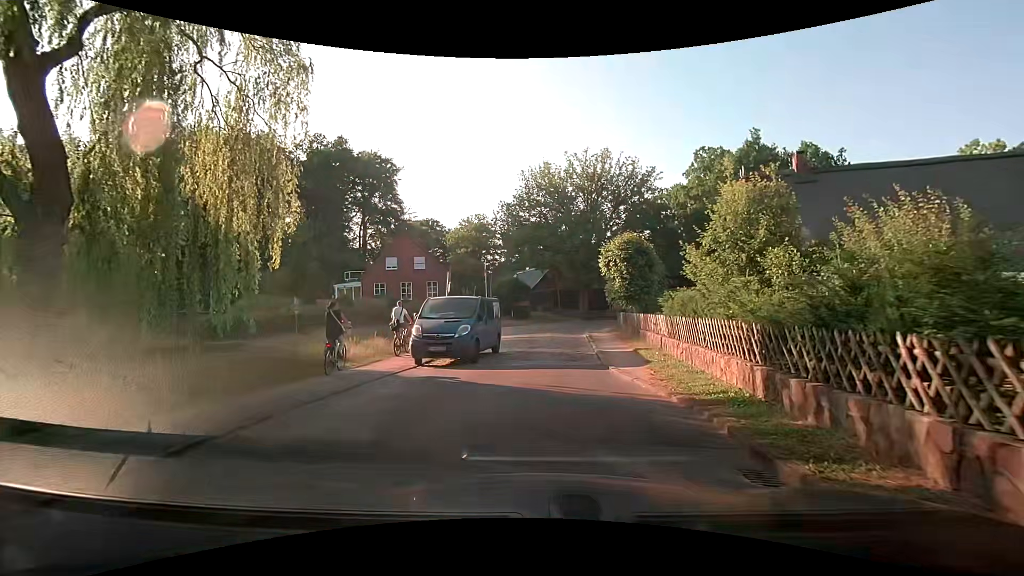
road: residential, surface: asphalt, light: Day
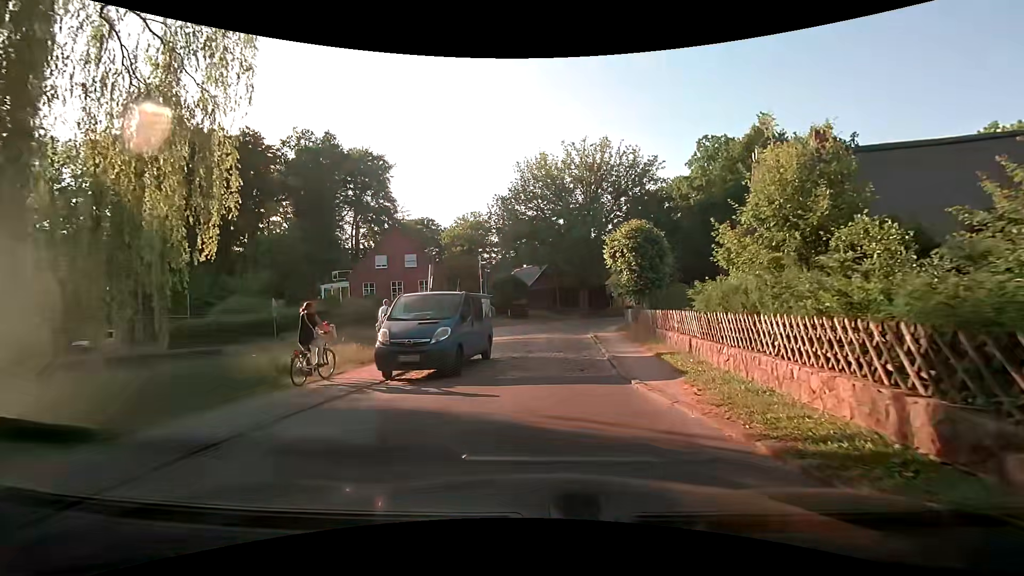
(-0.1, +2.9) m; 0°
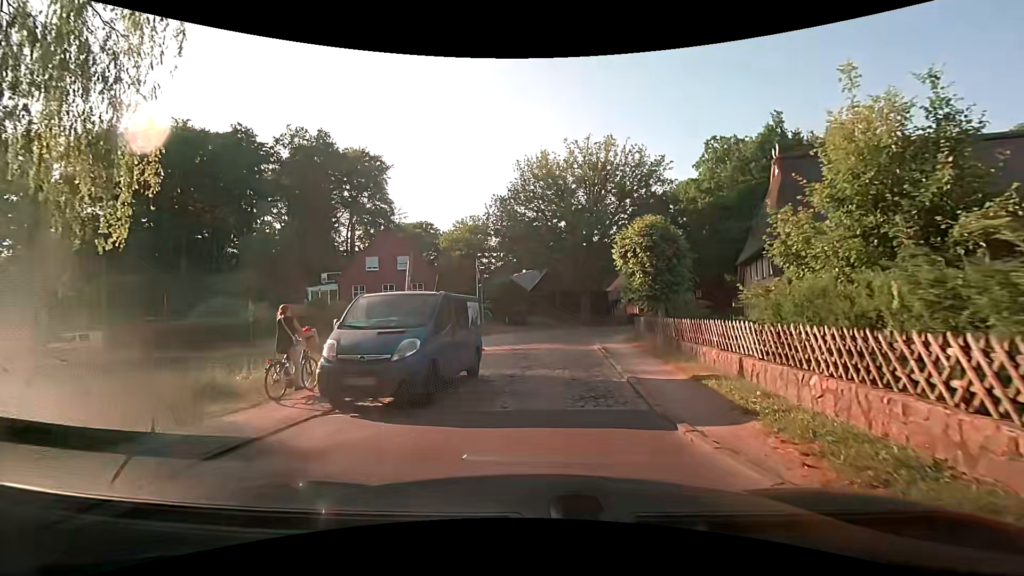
(-0.1, +2.9) m; -2°
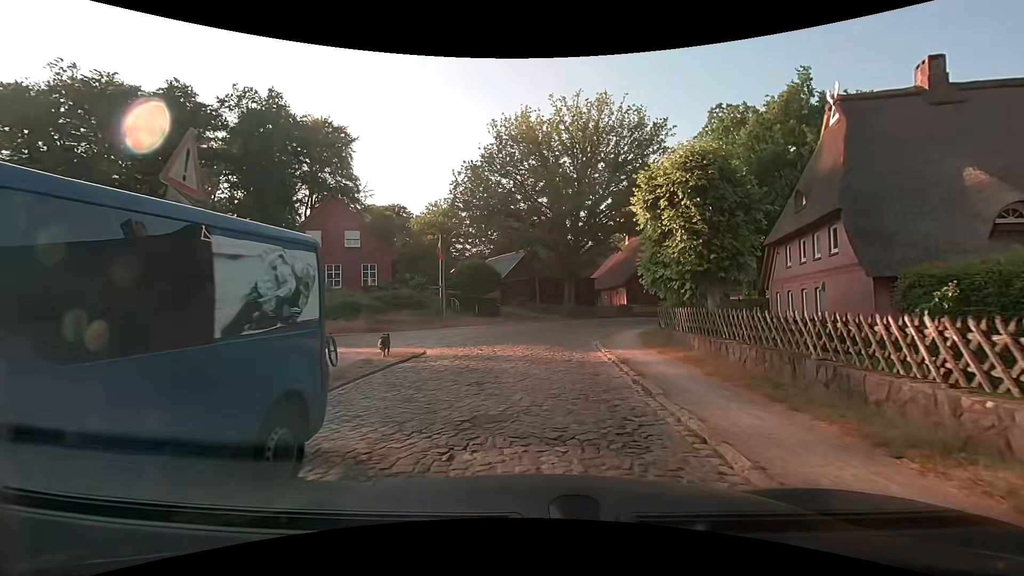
(+0.2, +8.3) m; +3°
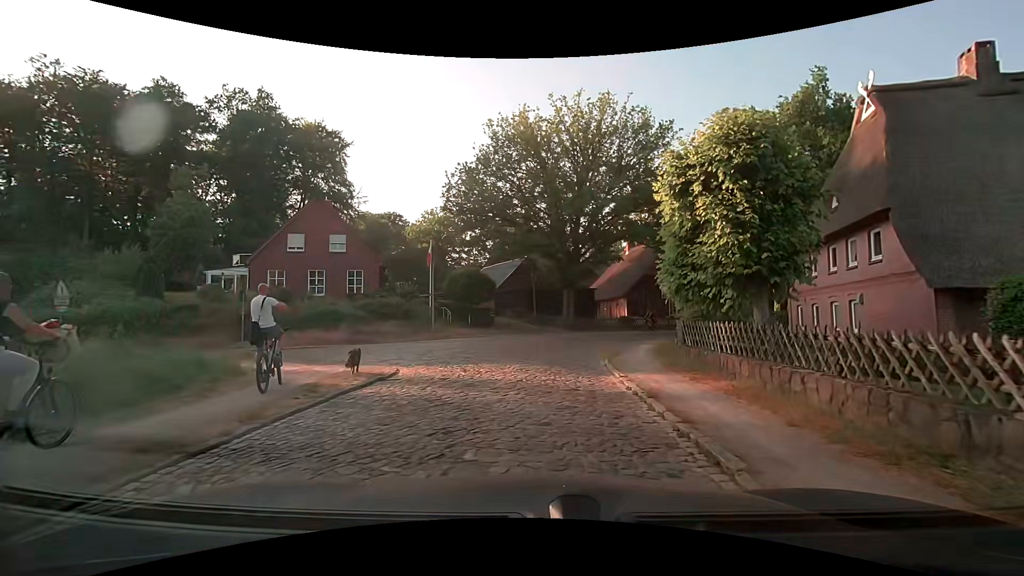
(0.0, +2.7) m; 0°
